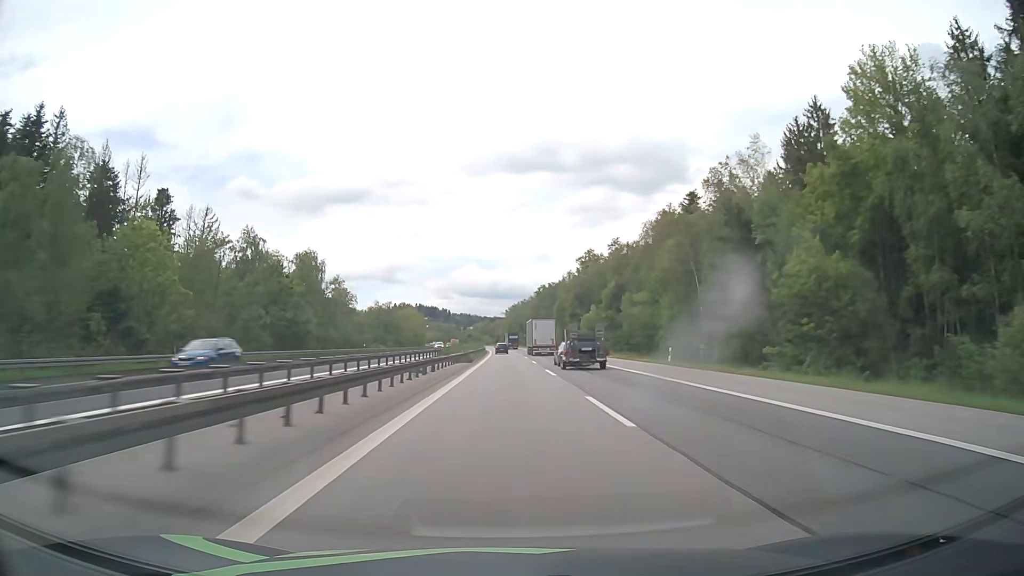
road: motorway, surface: asphalt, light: Day
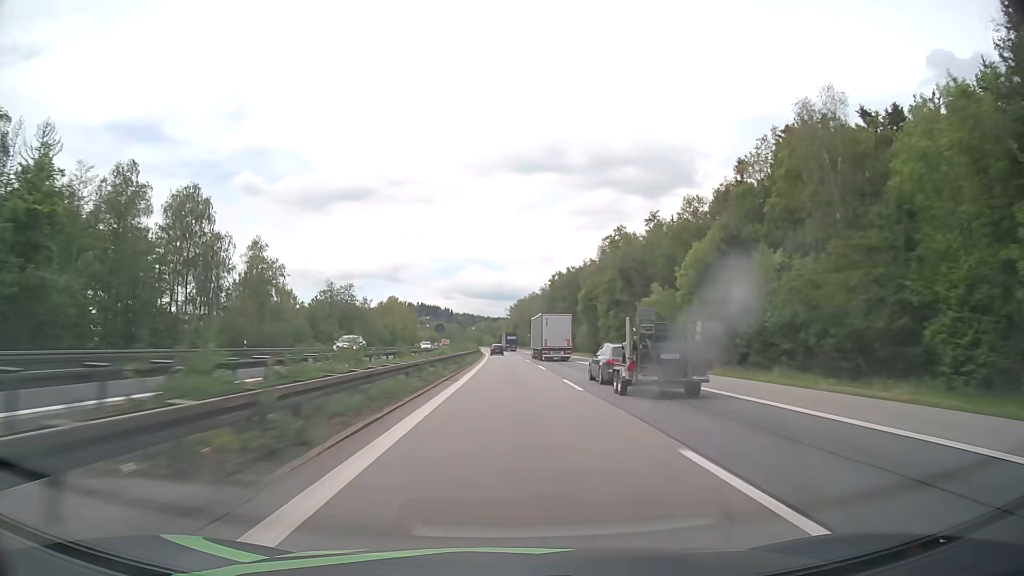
(-0.1, +44.5) m; 0°
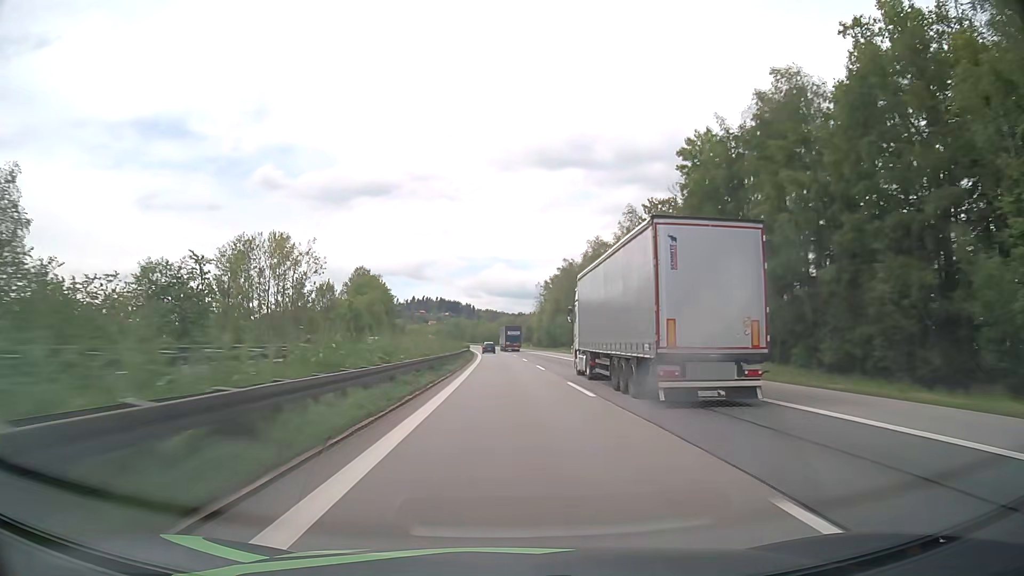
(-1.6, +111.3) m; -2°
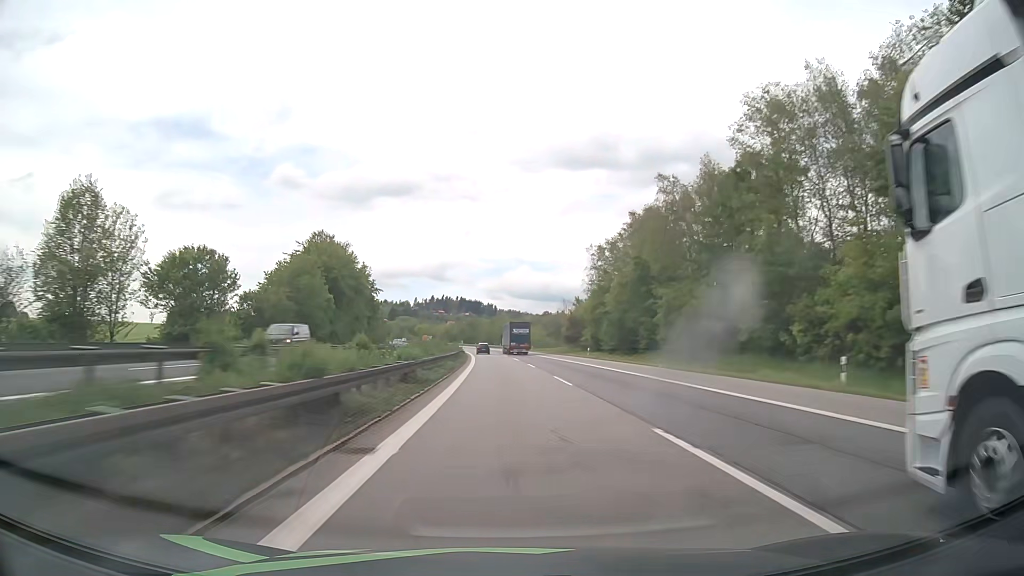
(-1.0, +66.8) m; -2°
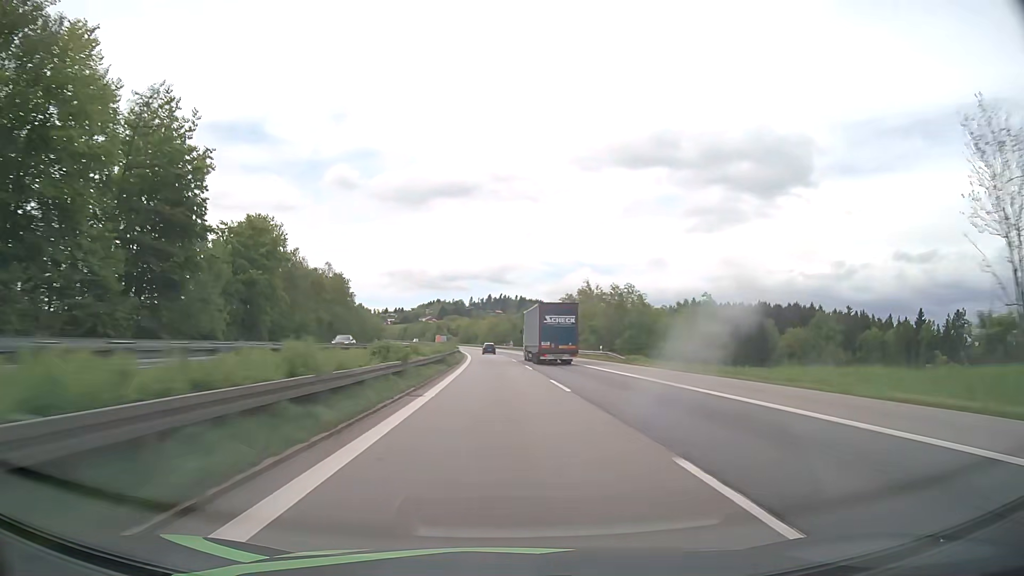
(-4.2, +111.1) m; -5°
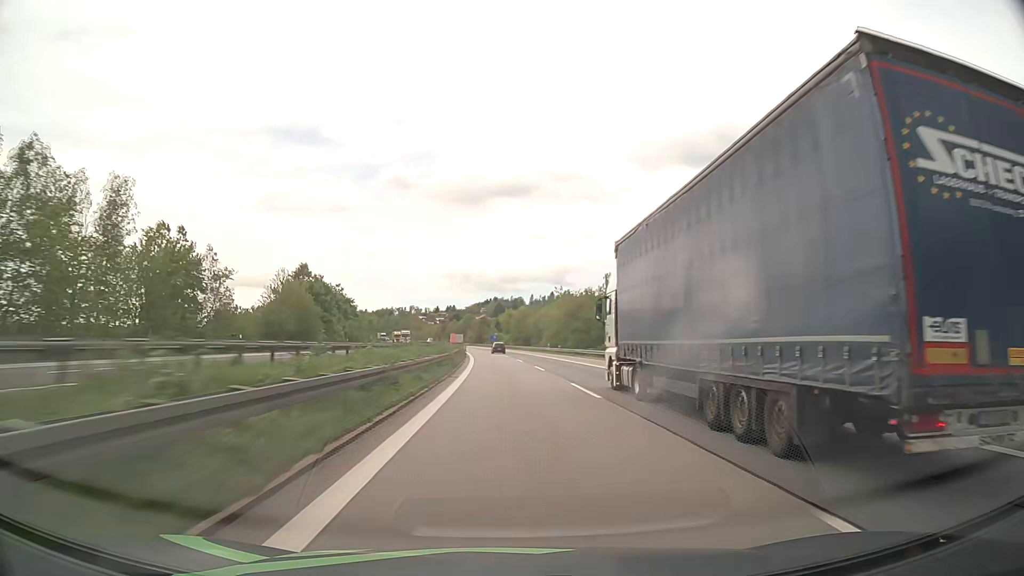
(-5.5, +110.8) m; -5°
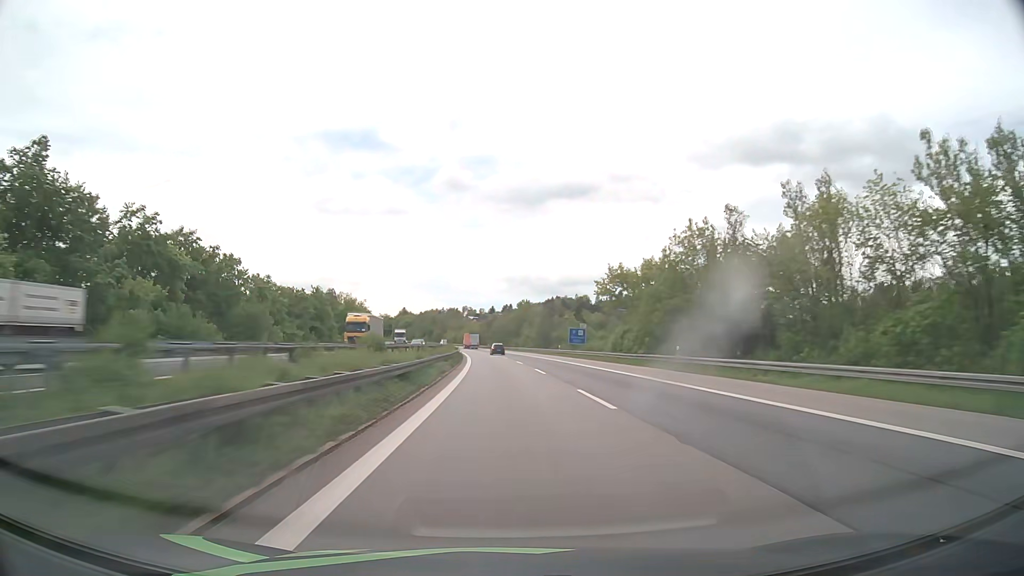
(-5.1, +110.8) m; -5°
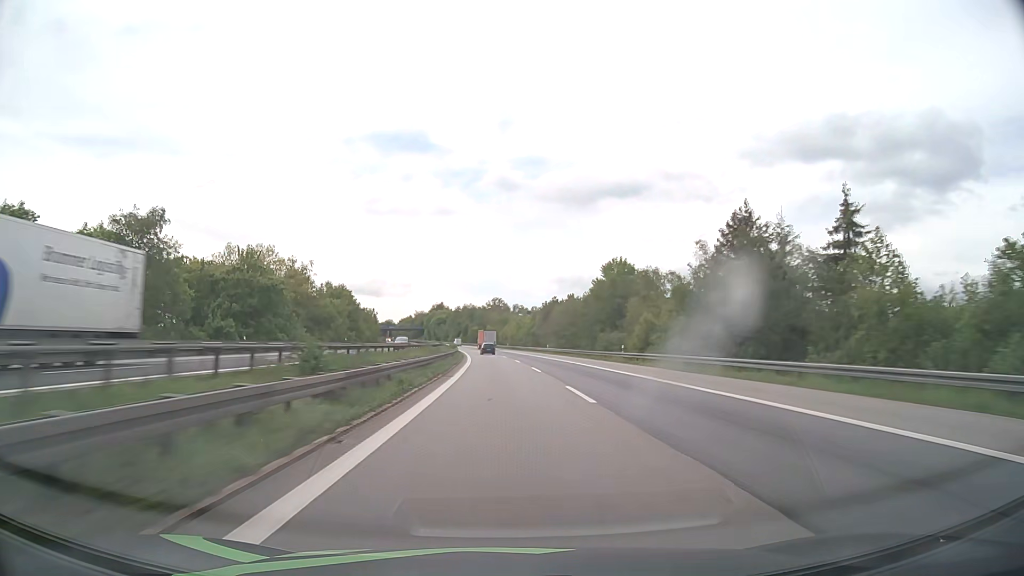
(-3.3, +88.8) m; -4°
(0, +10) (0, +20) (0, +30) (-1, +40) (-1, +50) (-2, +60) (-2, +70) (-3, +80) (-3, +90) (-4, +100) m
